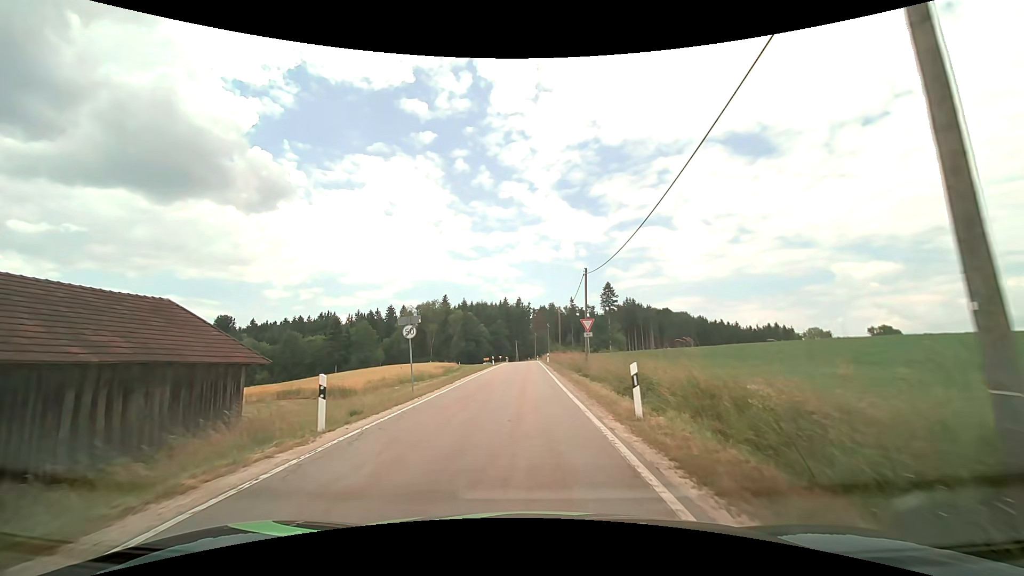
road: tertiary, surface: asphalt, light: Day
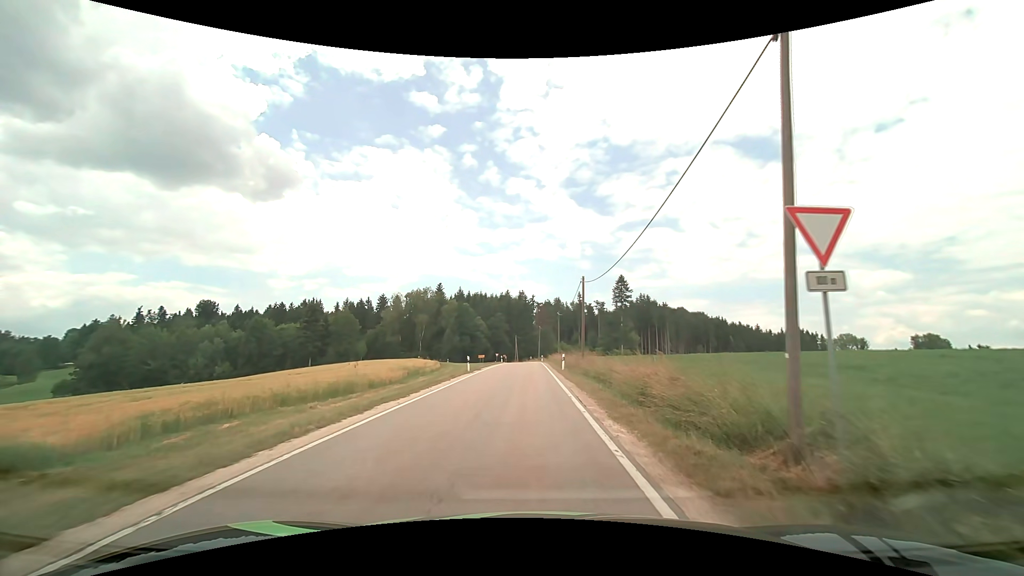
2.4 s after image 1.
(-0.1, +23.5) m; 0°
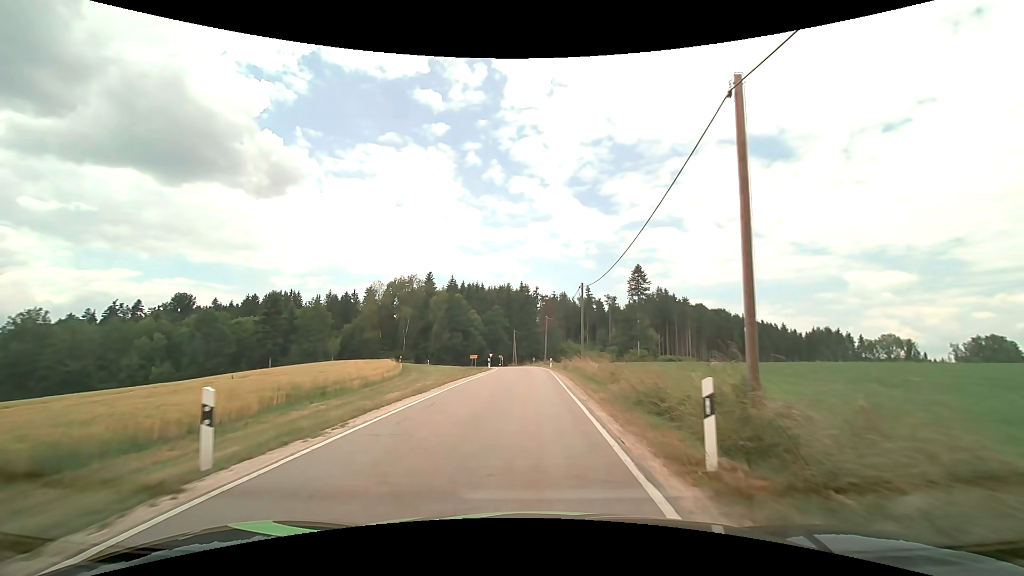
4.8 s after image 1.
(-0.1, +26.3) m; 0°
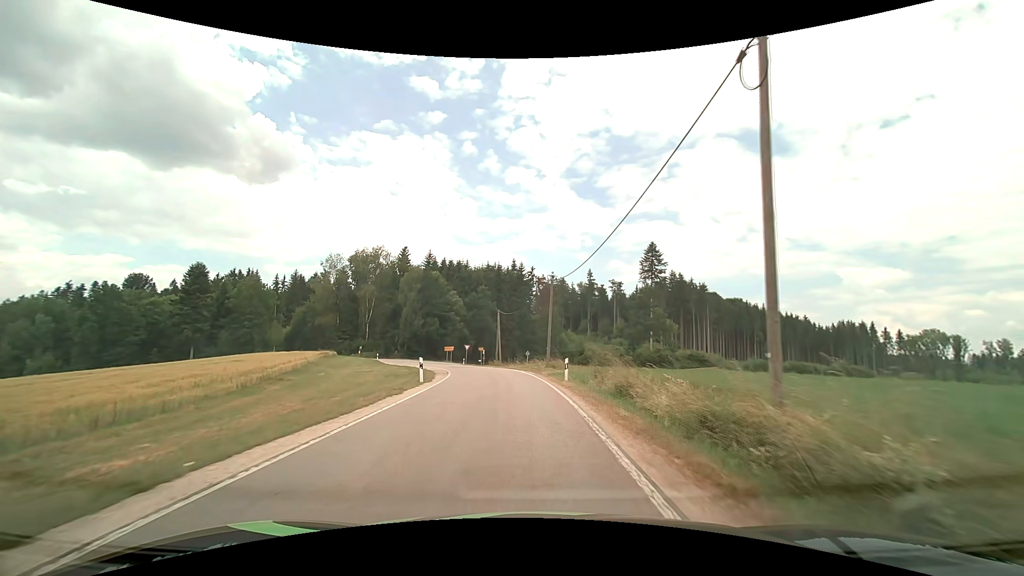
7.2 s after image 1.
(+0.1, +28.3) m; +1°
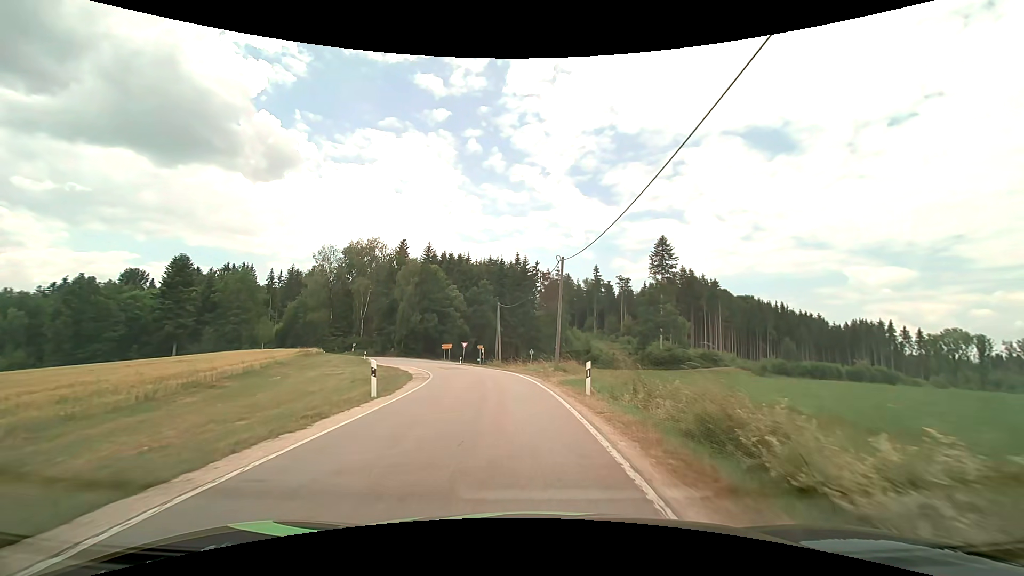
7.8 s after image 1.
(0.0, +6.7) m; -1°
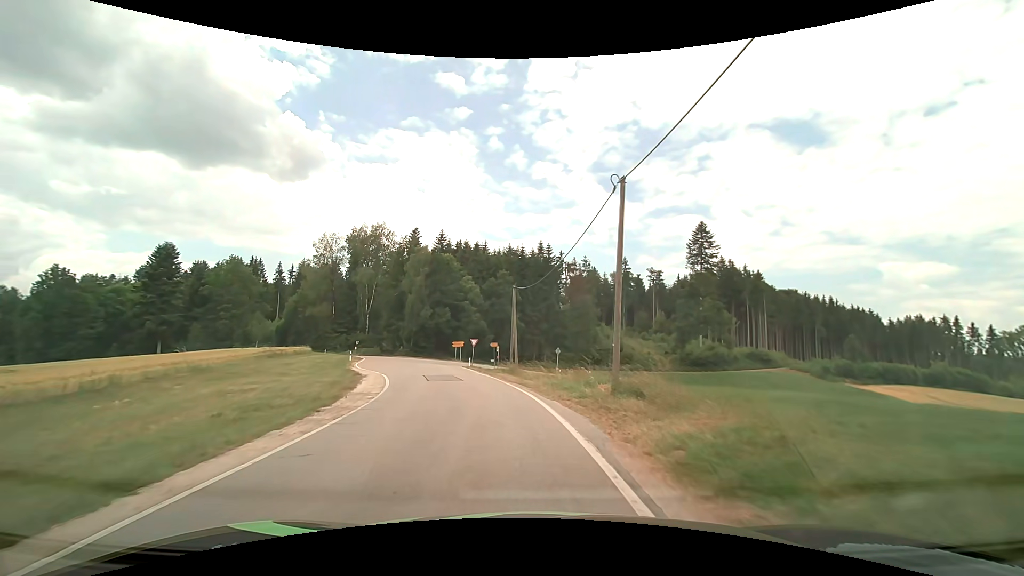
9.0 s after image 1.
(-0.2, +12.6) m; -2°
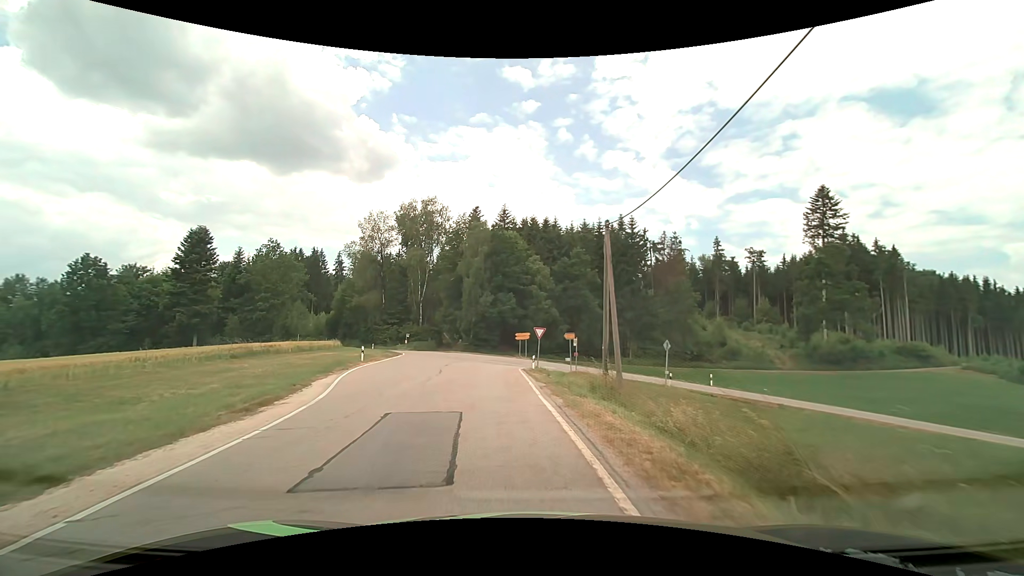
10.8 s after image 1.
(-1.1, +16.4) m; -9°
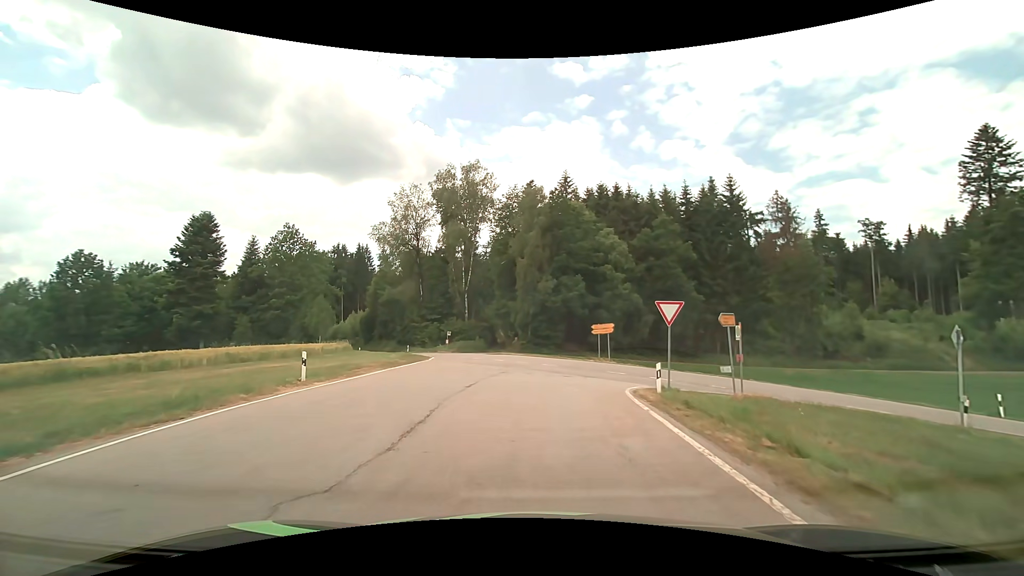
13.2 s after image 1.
(-1.4, +17.7) m; -7°
